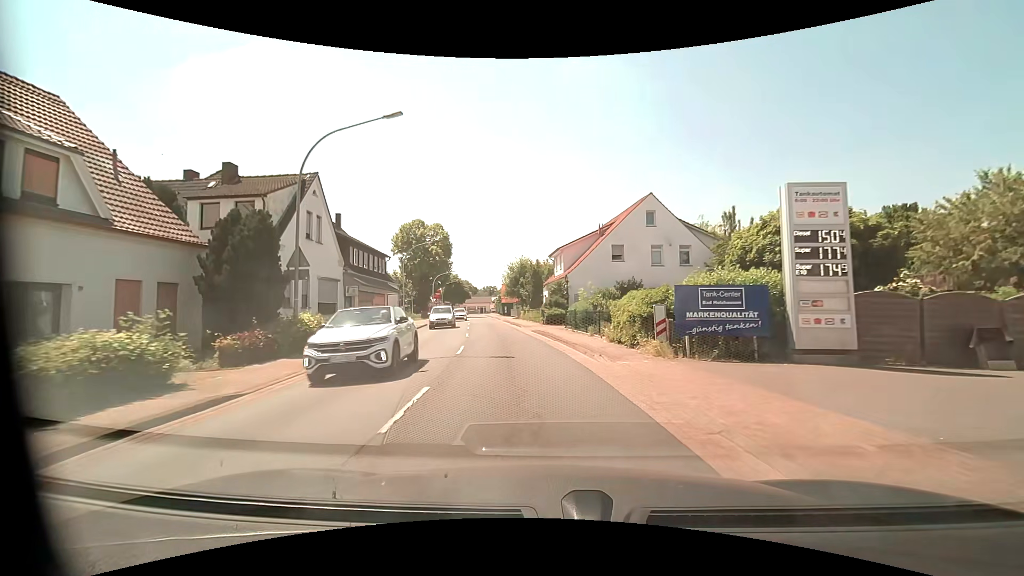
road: primary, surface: asphalt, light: Day
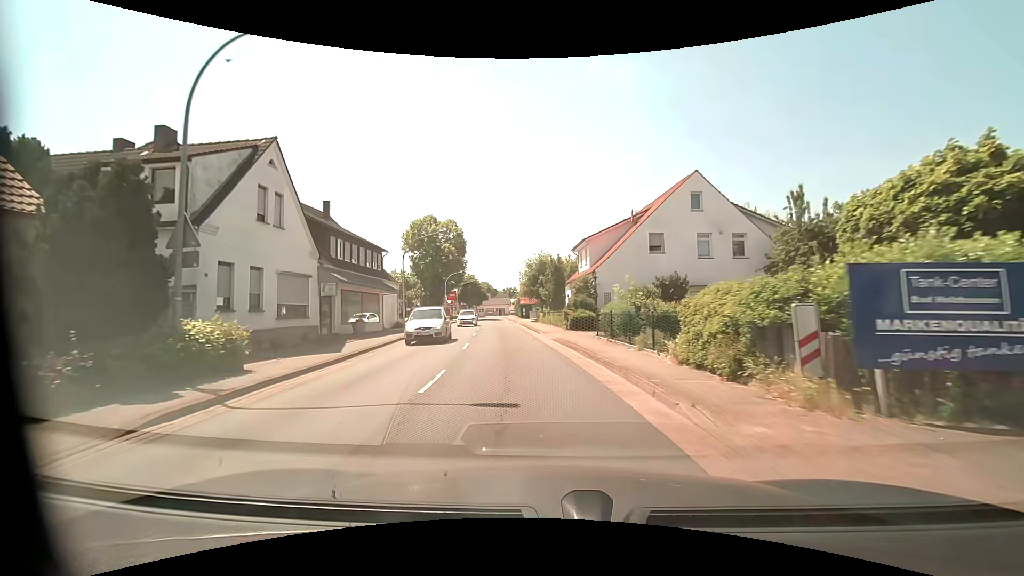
(-0.1, +6.5) m; -2°
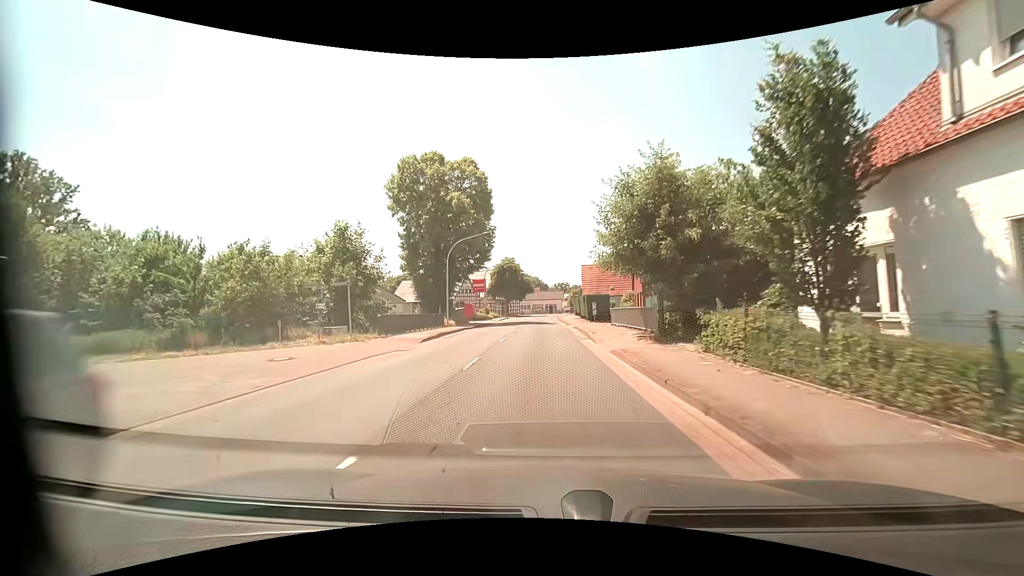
(-2.9, +34.3) m; -6°
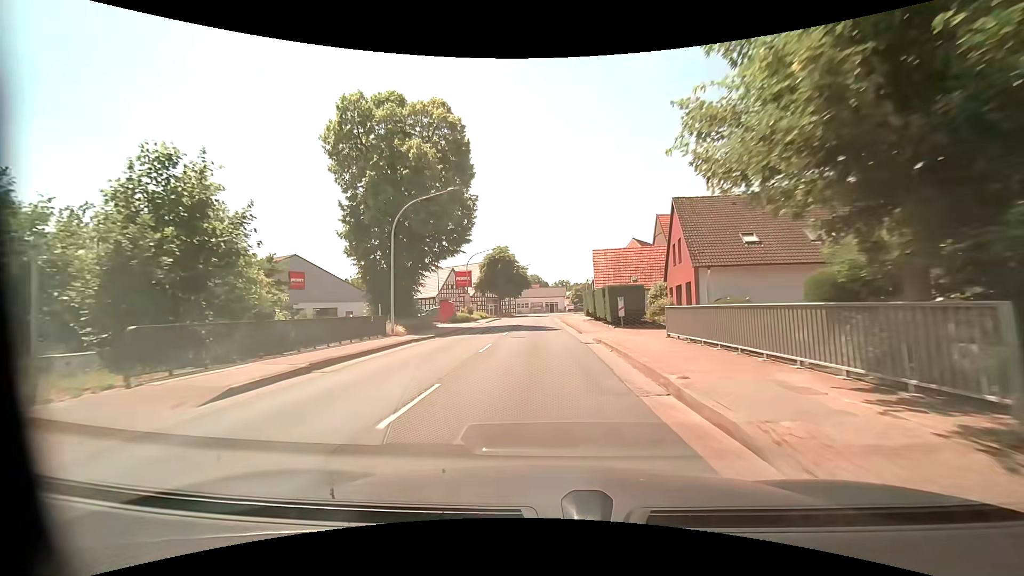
(0.0, +14.3) m; 0°
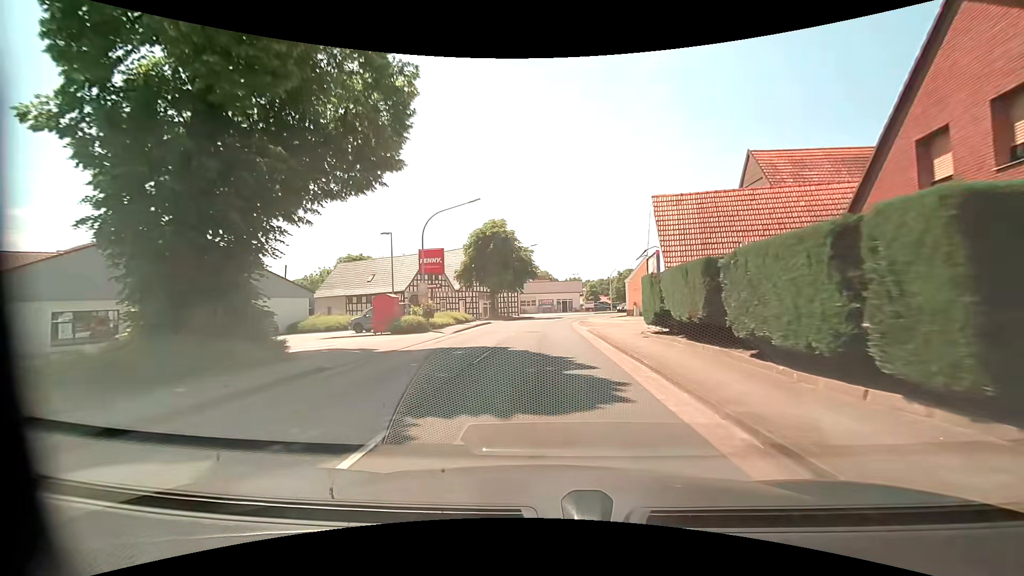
(-0.2, +21.5) m; -1°
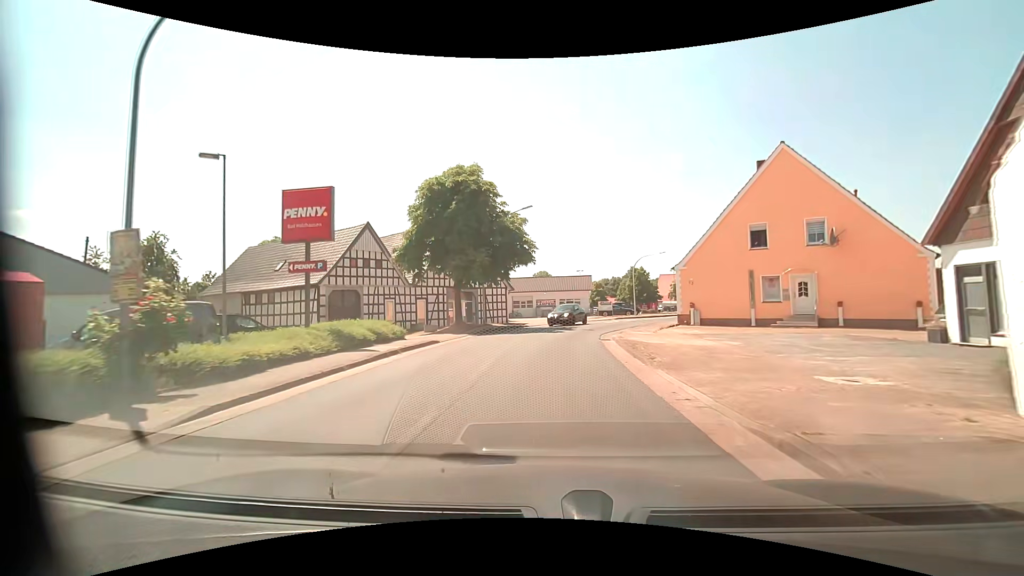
(-0.1, +20.3) m; -1°
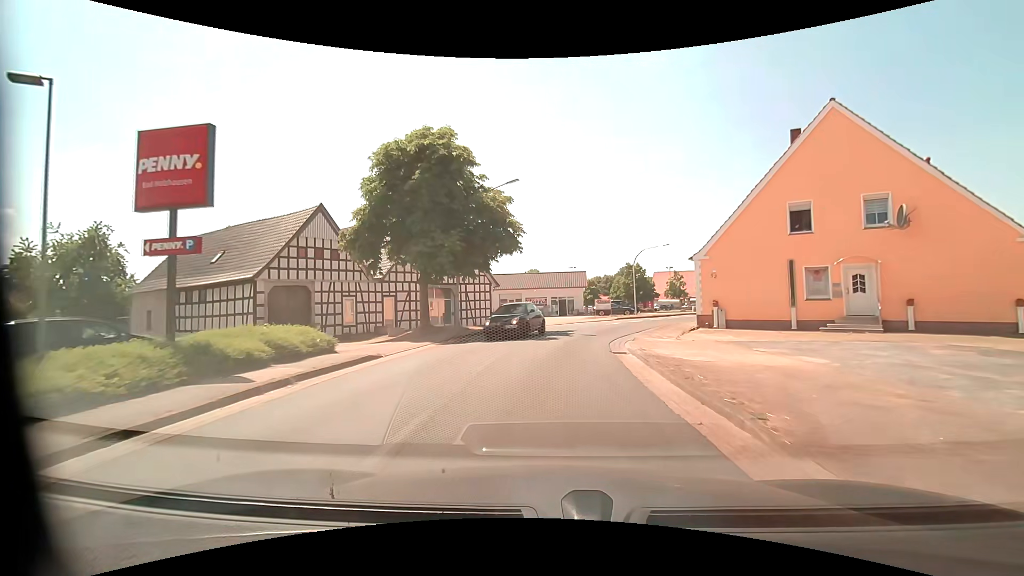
(+0.1, +6.2) m; +1°
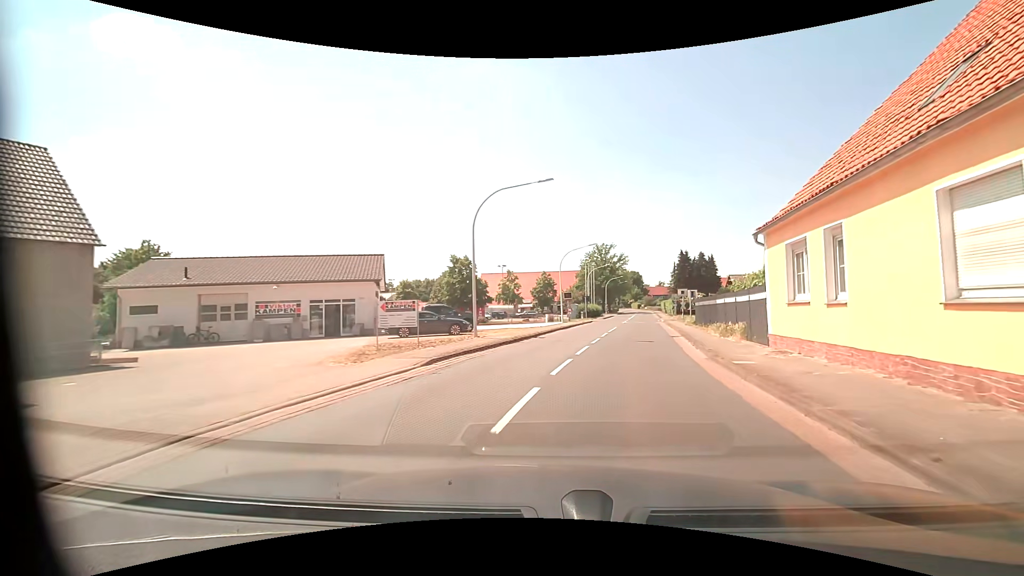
(+3.8, +29.2) m; +20°
(+1, +10) (+3, +20) (+5, +29) (+8, +39) (+10, +49) (+12, +59) (+14, +68) (+16, +78) (+18, +88) (+20, +98) m
